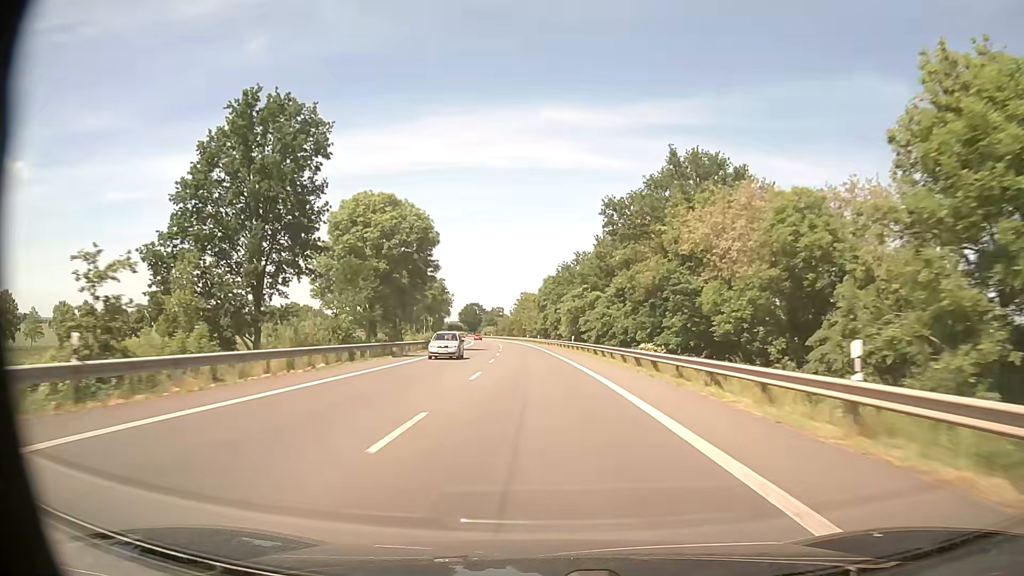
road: primary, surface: asphalt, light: Day
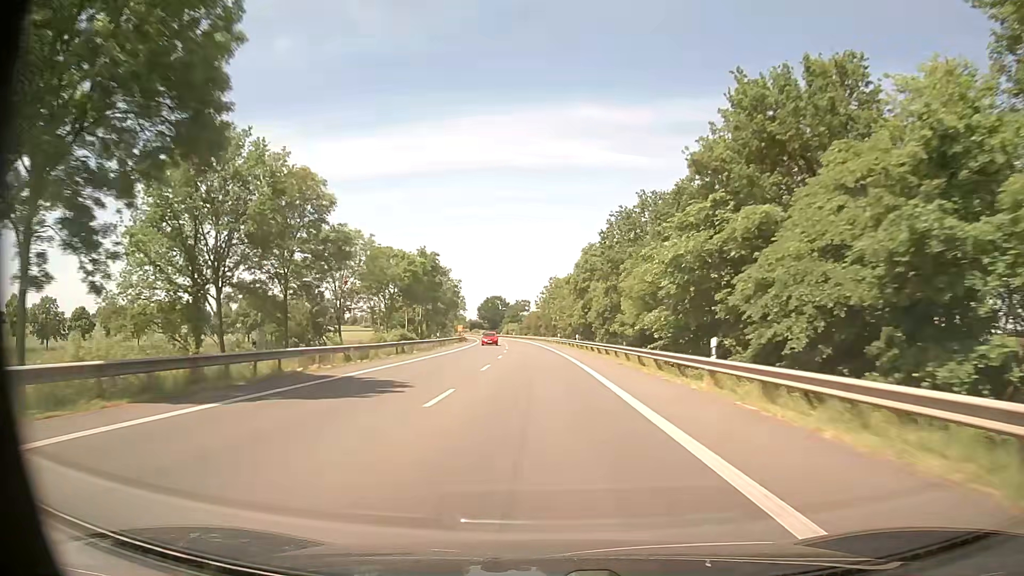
(-1.1, +43.8) m; -3°
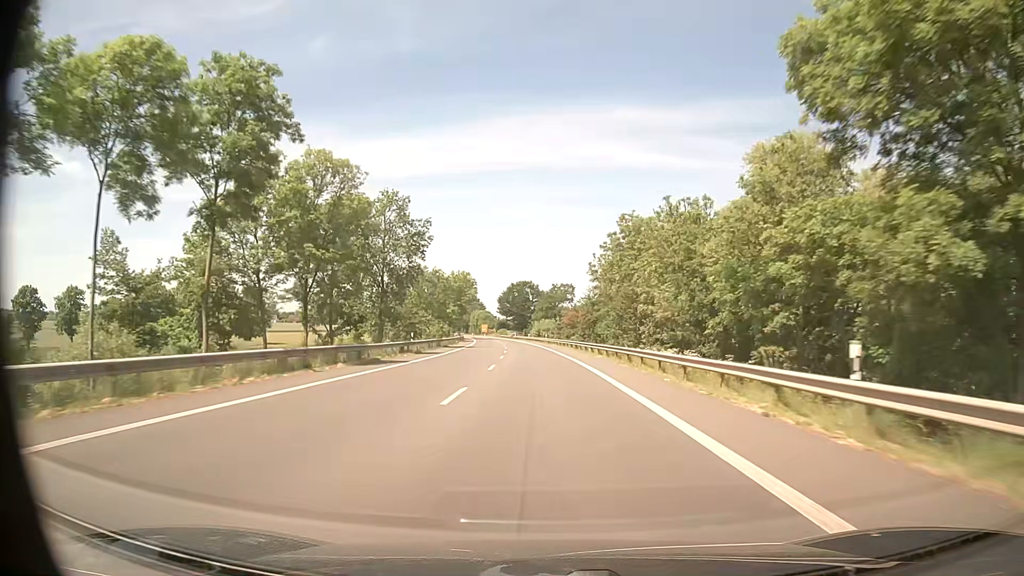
(-2.3, +72.4) m; -3°
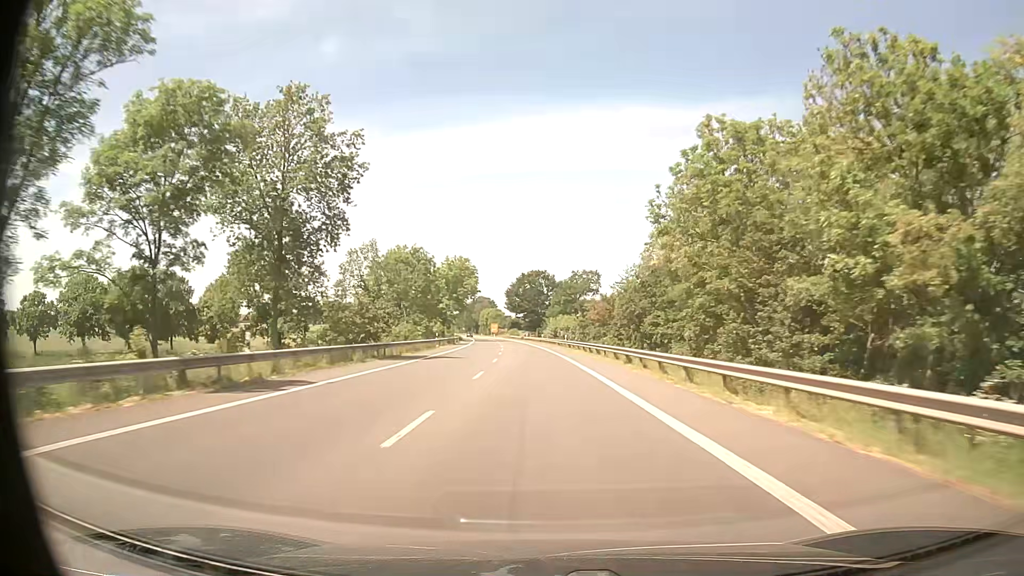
(-0.6, +29.0) m; -2°
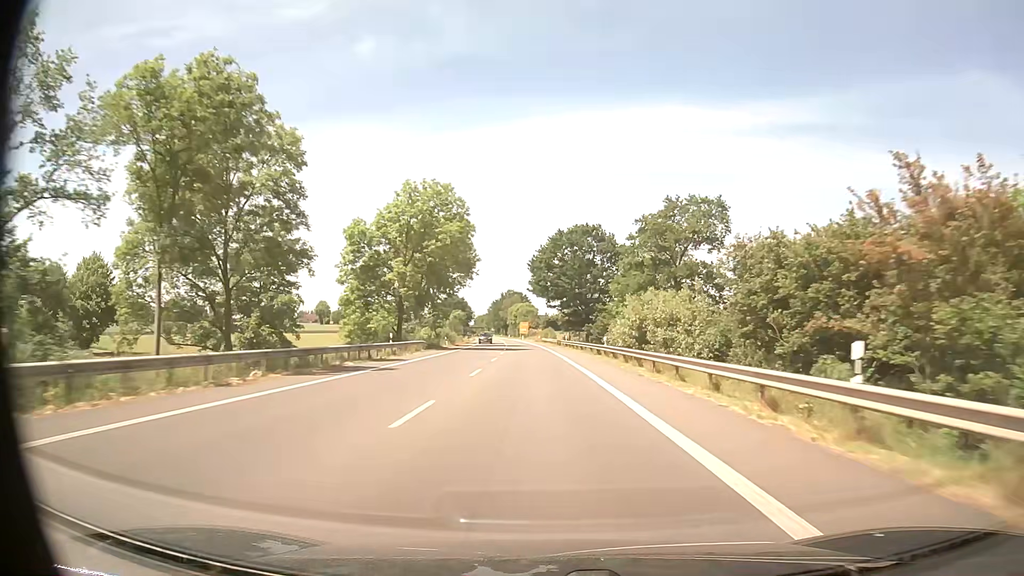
(-1.8, +59.3) m; -3°
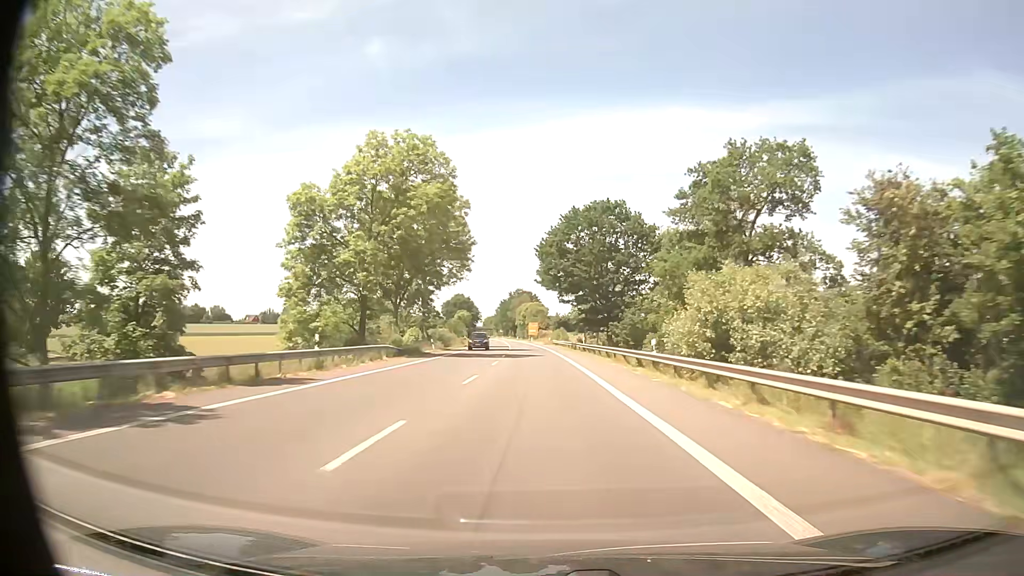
(-0.1, +15.2) m; -1°
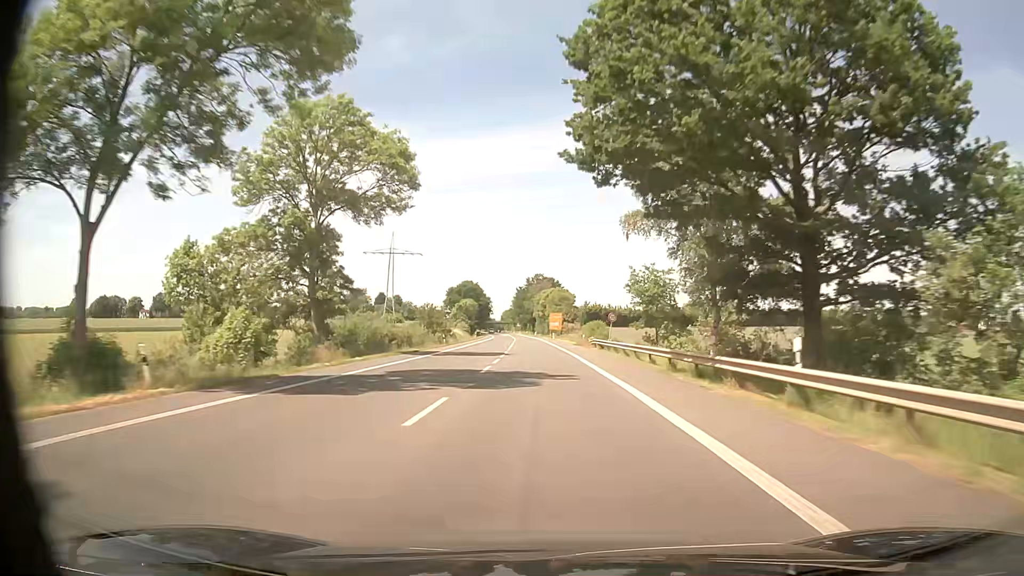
(-0.9, +45.9) m; -2°
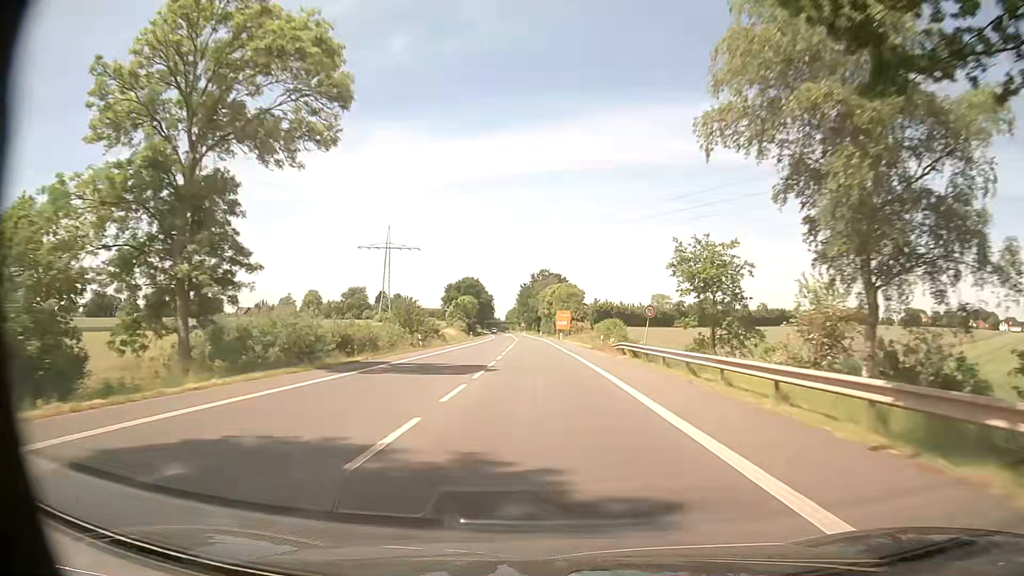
(0.0, +14.8) m; 0°
(0, +10) (0, +20) (0, +30) (0, +40) (-1, +50) (-1, +60) (-1, +70) (-2, +80) (-2, +90) (-2, +100) m
